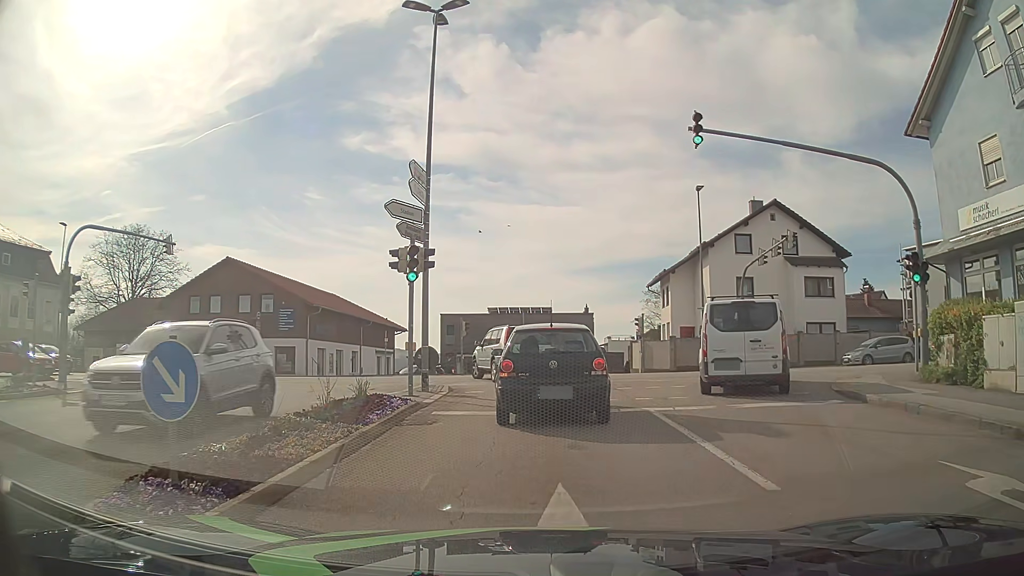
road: tertiary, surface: asphalt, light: Day
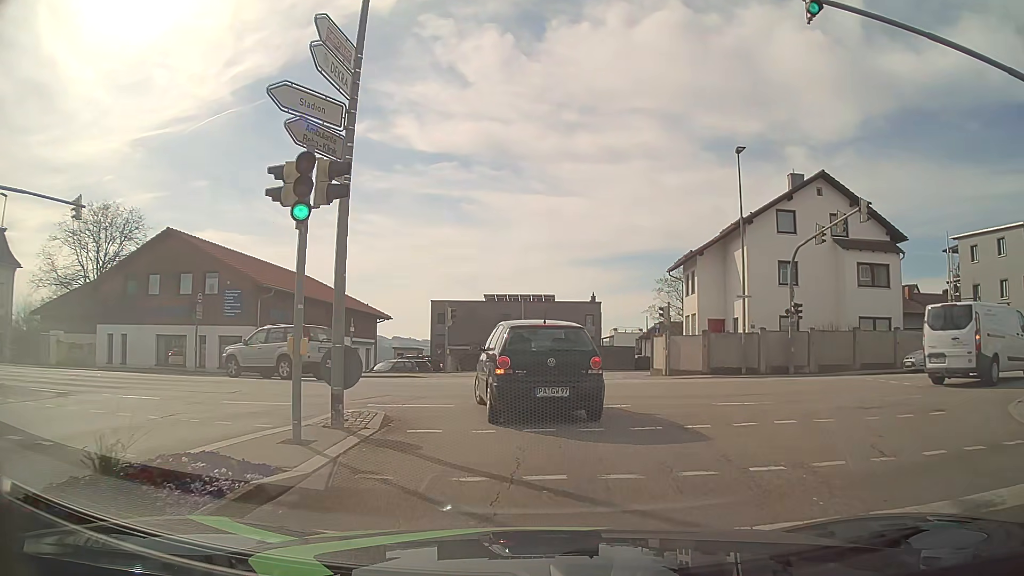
(+0.1, +7.5) m; -1°
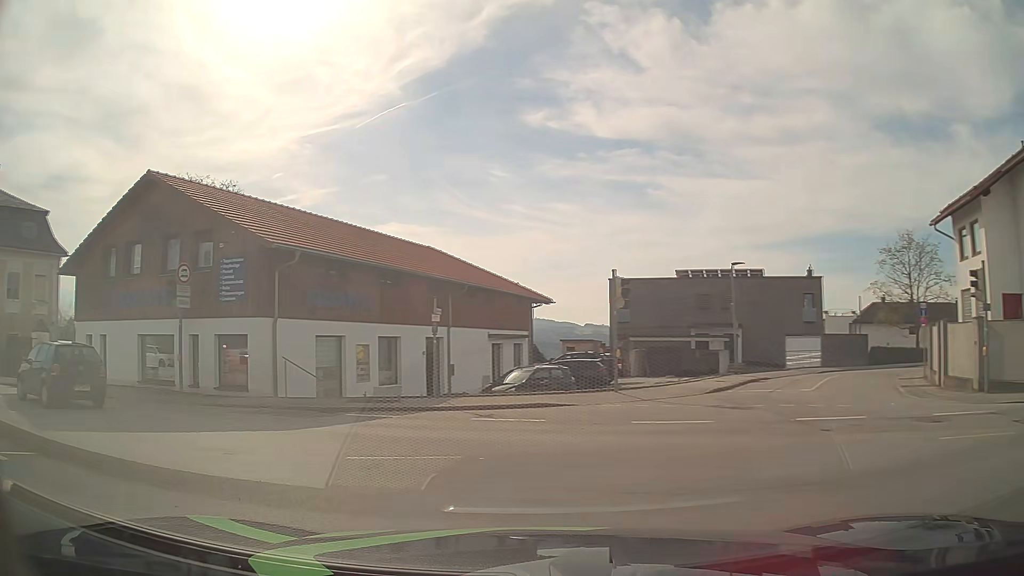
(-0.2, +14.6) m; -14°
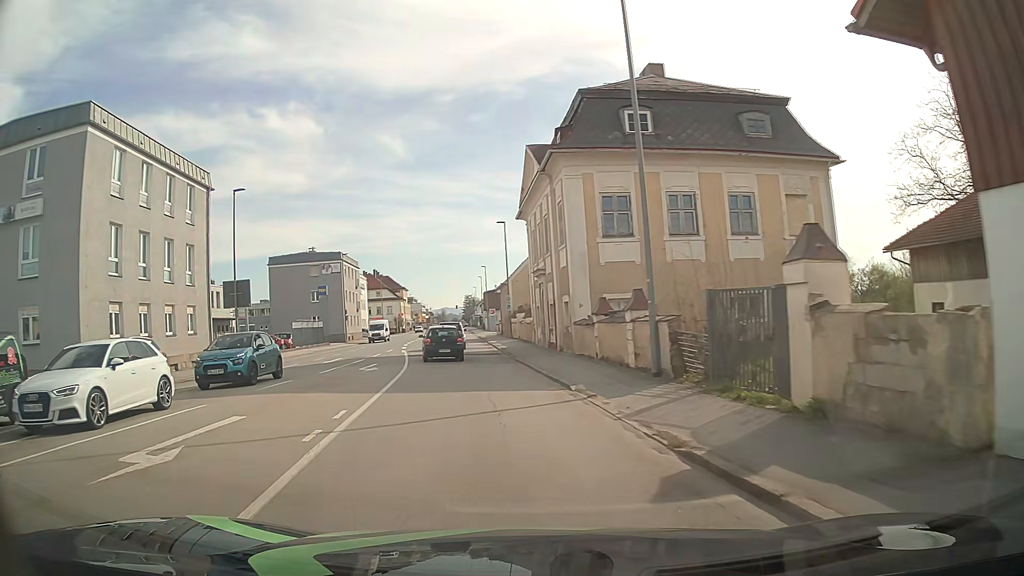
(-12.5, +15.6) m; -69°
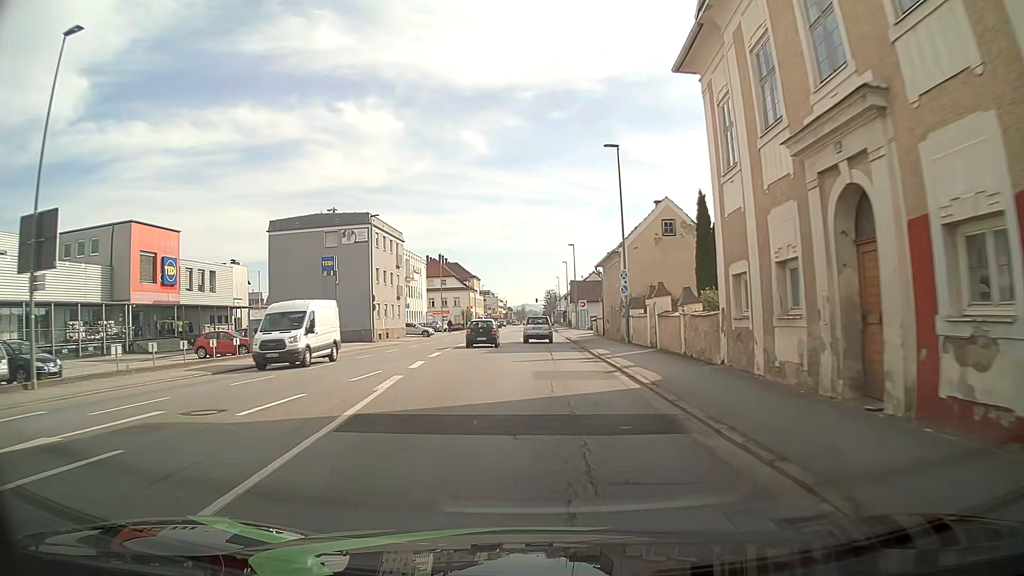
(-2.0, +25.1) m; -5°
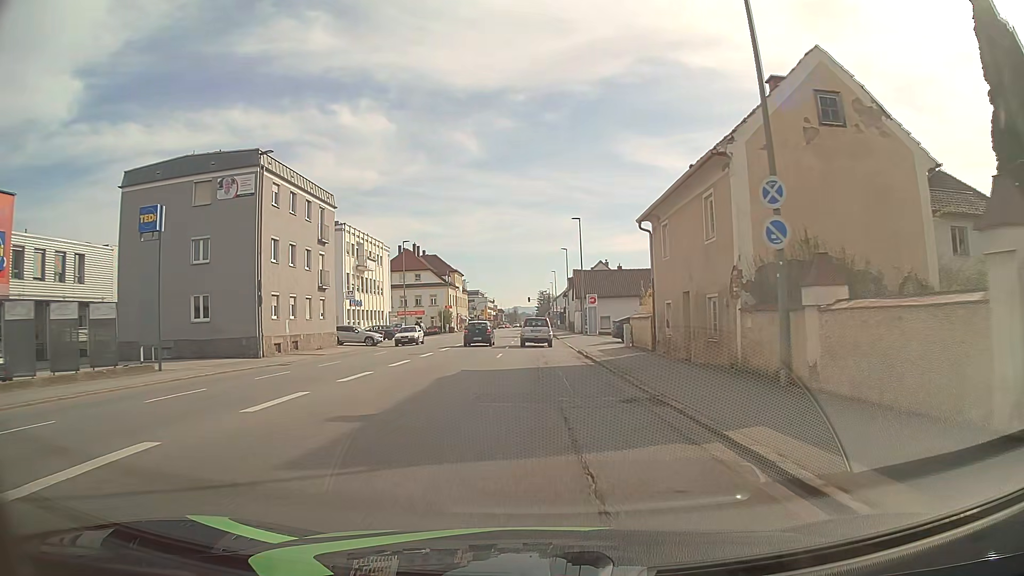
(-0.1, +22.2) m; 0°
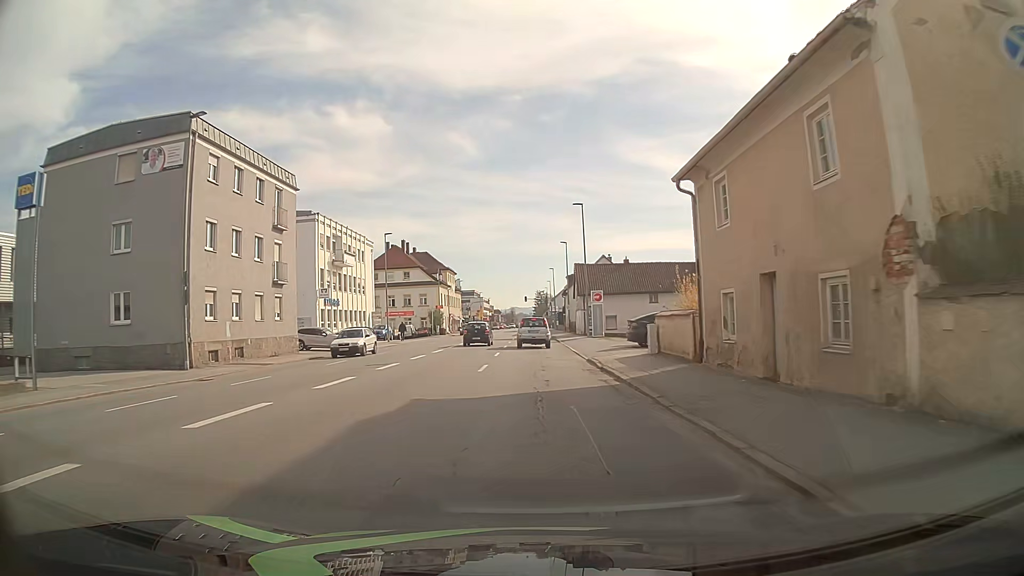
(0.0, +7.4) m; 0°
